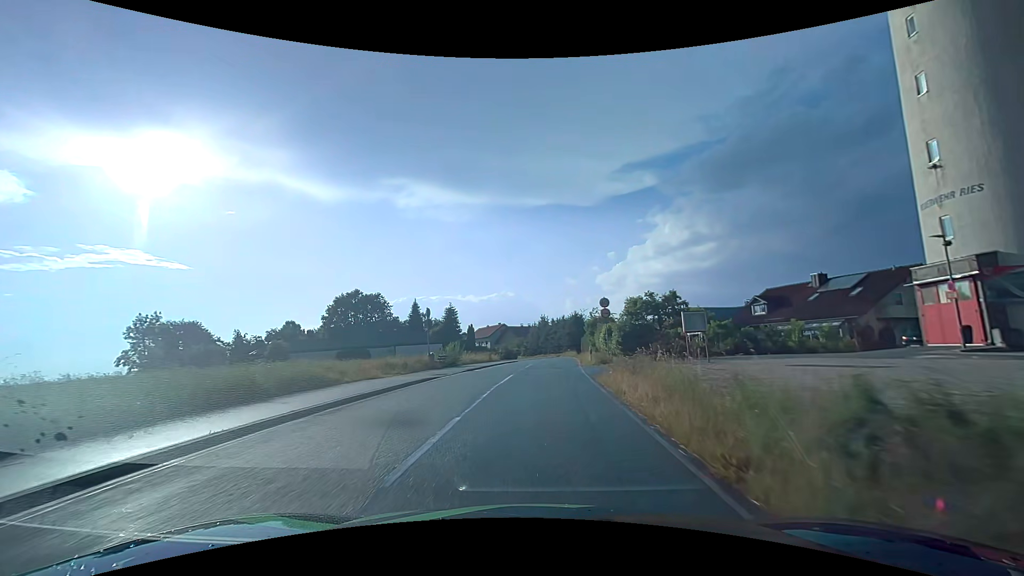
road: tertiary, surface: asphalt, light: Day
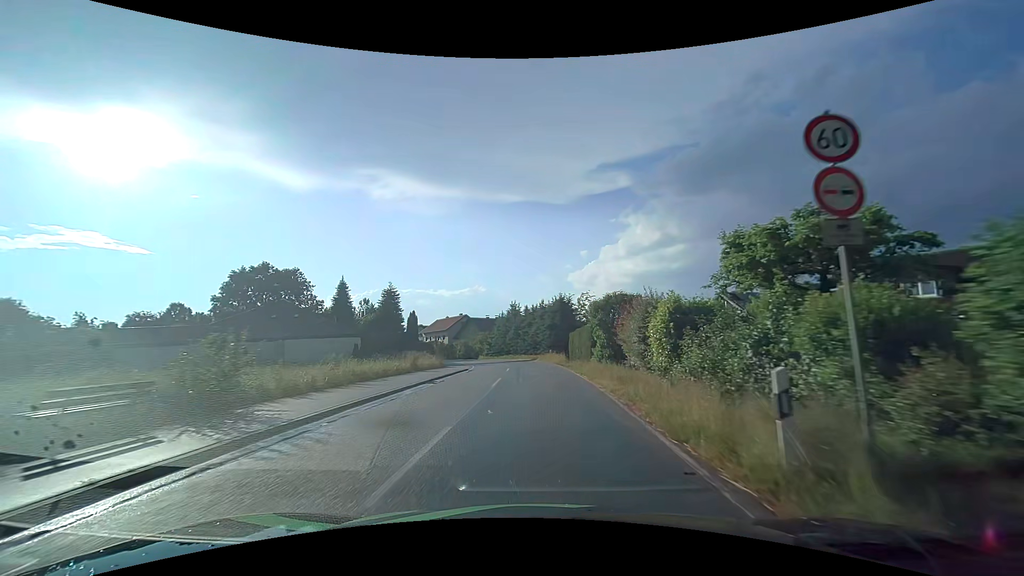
(+0.7, +24.7) m; +4°
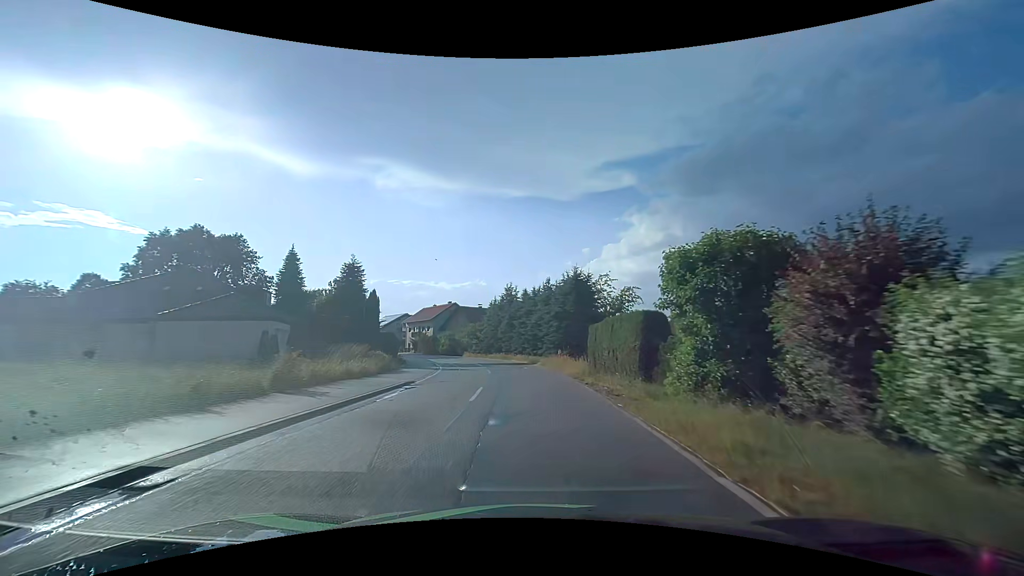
(-0.1, +16.3) m; 0°
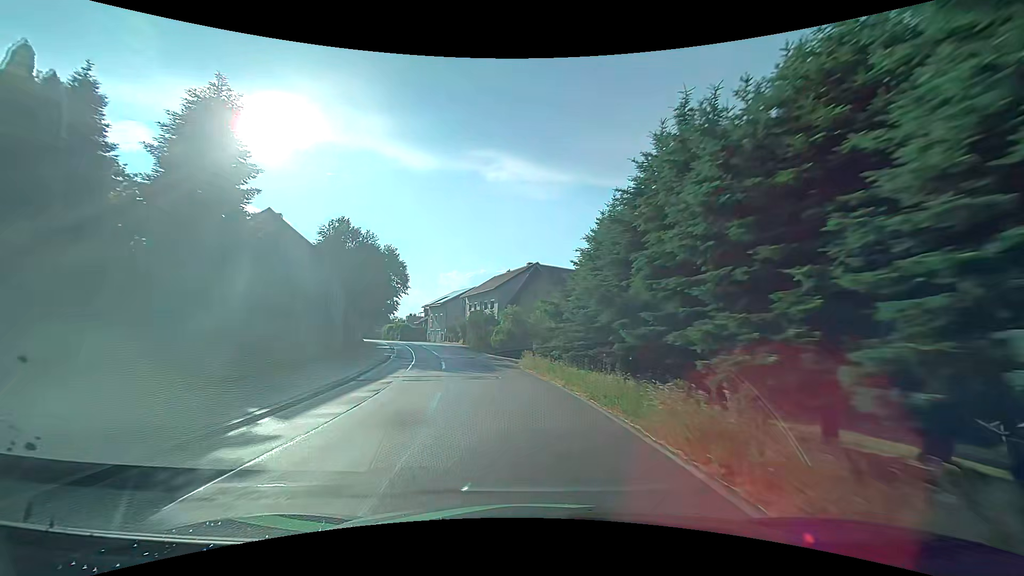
(-3.3, +40.6) m; -12°
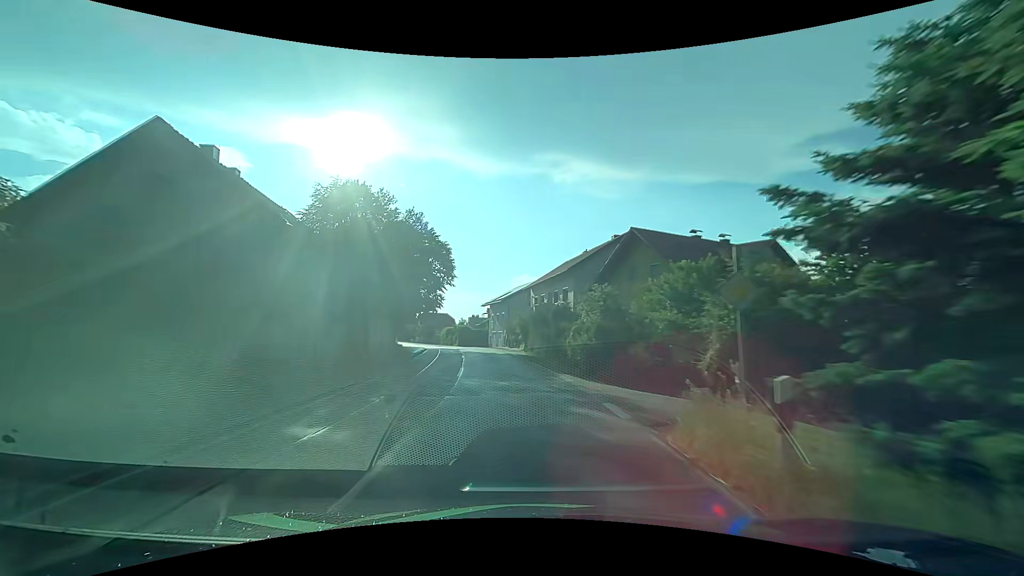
(-1.1, +16.5) m; -8°
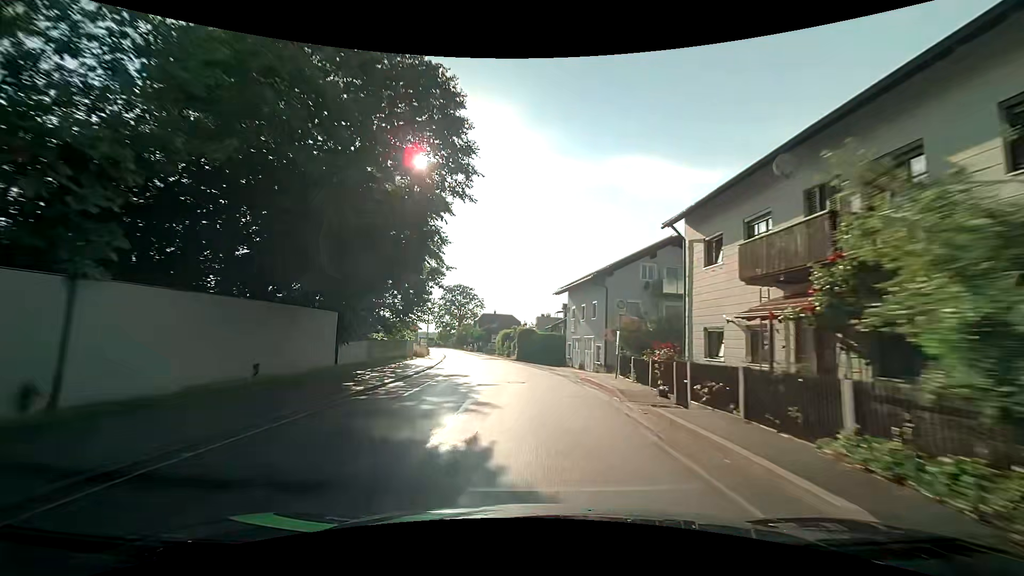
(-3.3, +33.3) m; -9°
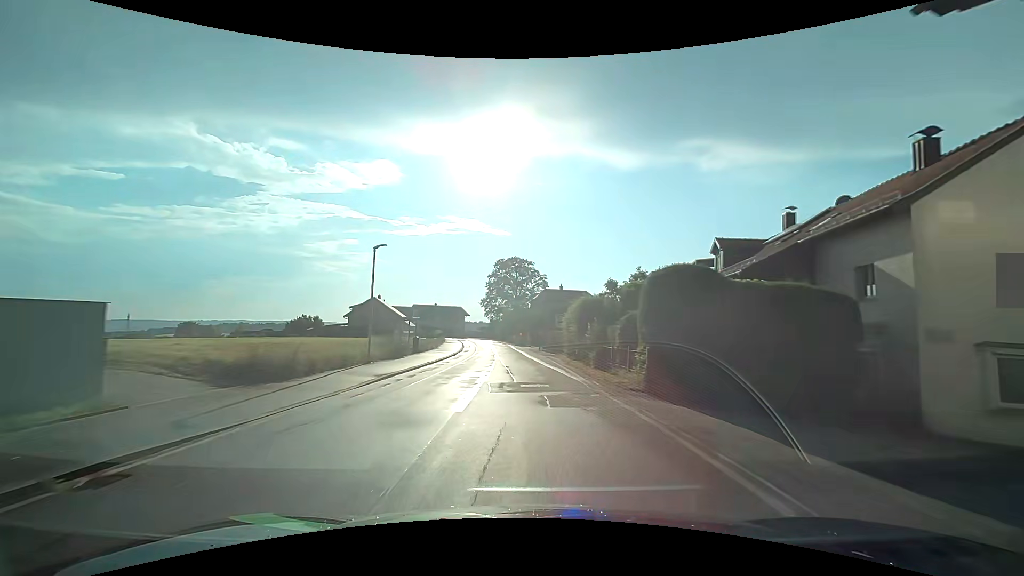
(-2.6, +42.0) m; -8°
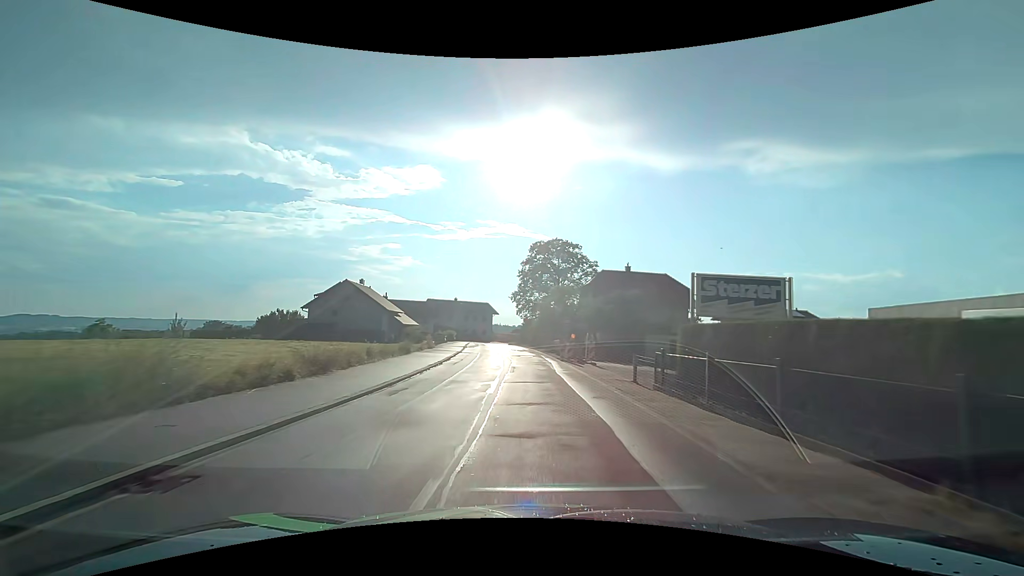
(-1.2, +31.5) m; -5°
(0, +10) (0, +20) (0, +30) (-1, +40) (-2, +50) (-3, +60) (-4, +70) (-5, +80) (-5, +90) (-5, +100) m
